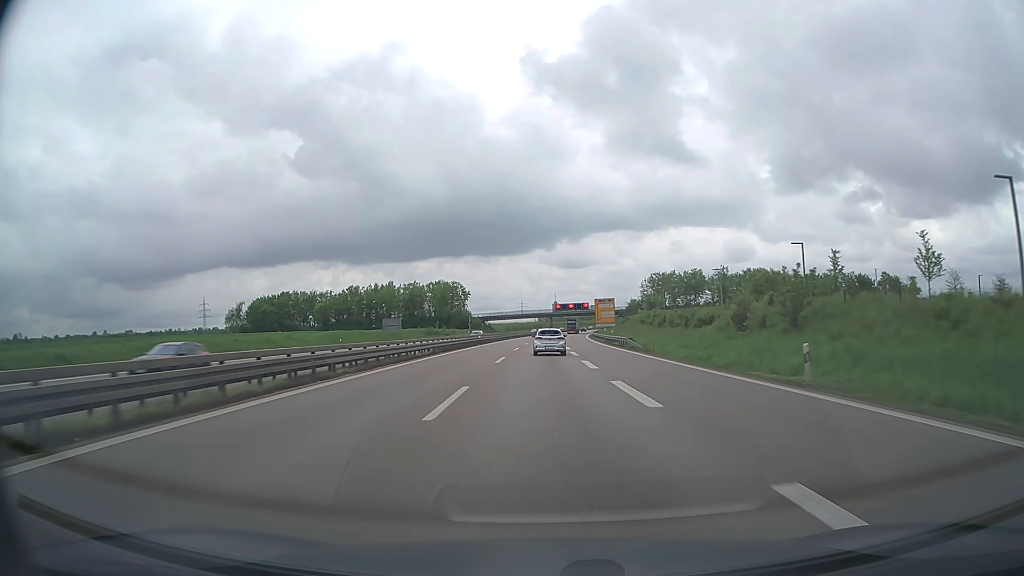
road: trunk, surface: asphalt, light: Day
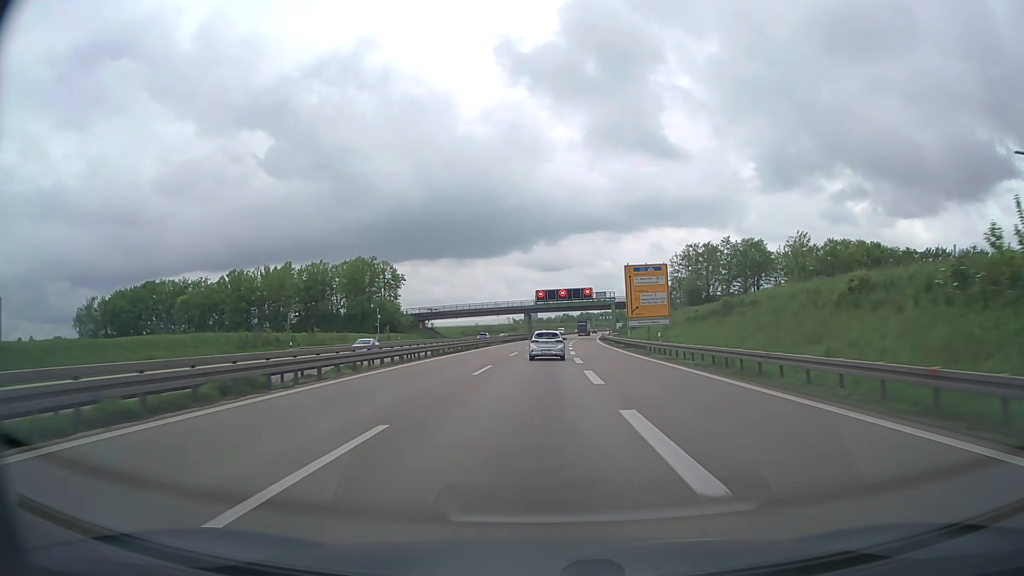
(+0.7, +78.1) m; +2°
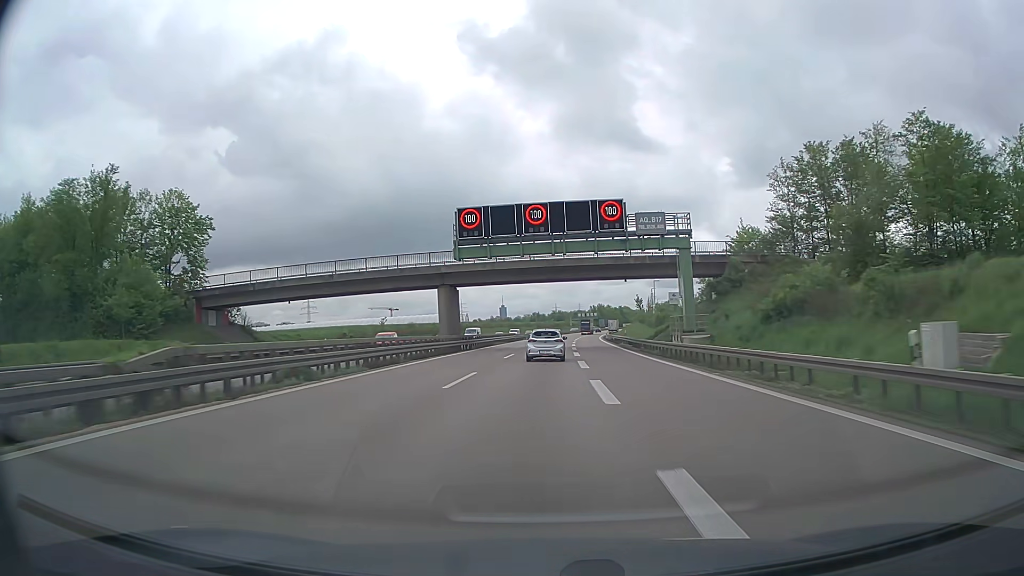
(+1.7, +77.2) m; +2°
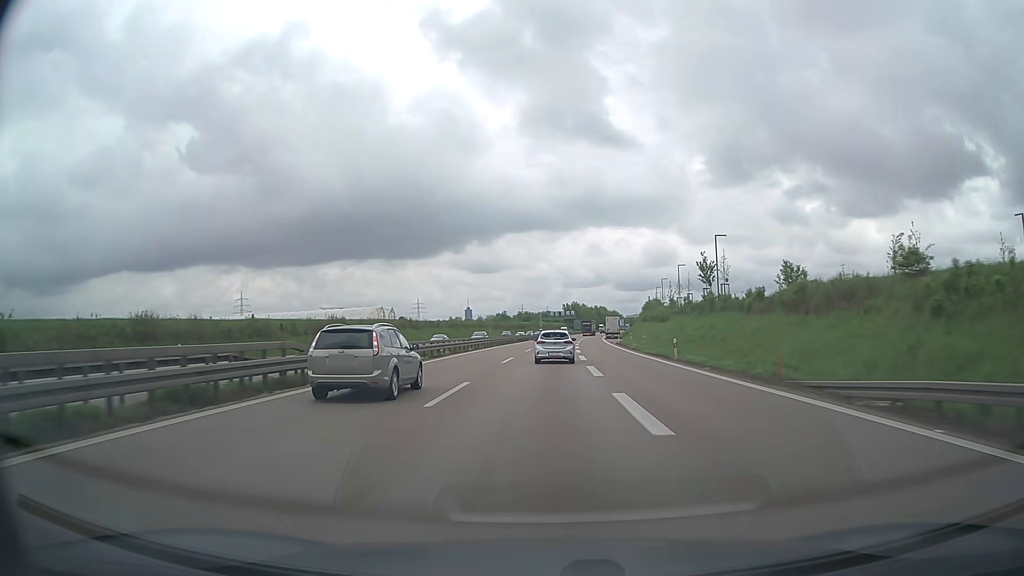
(+1.9, +75.8) m; +3°
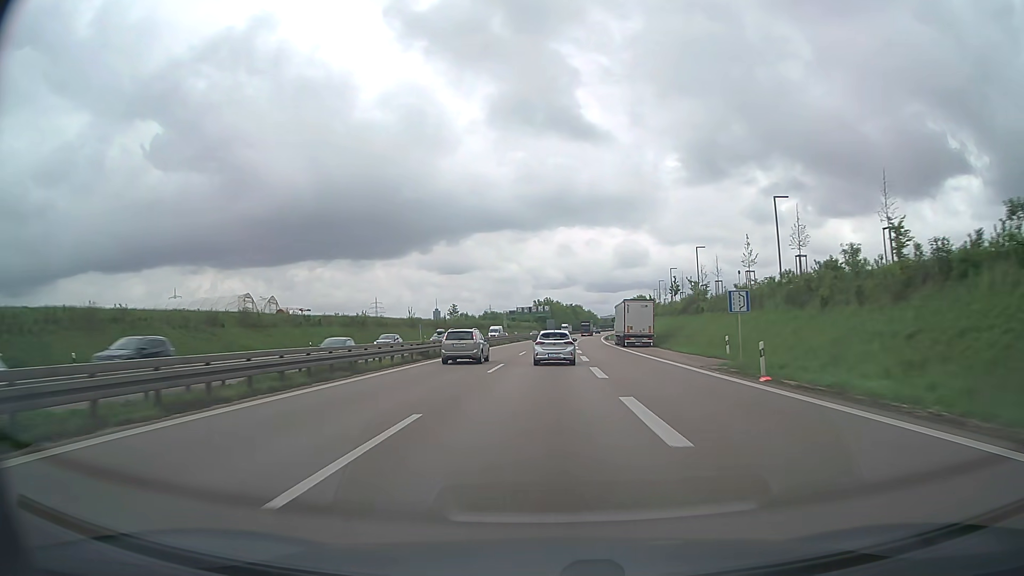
(+1.4, +61.1) m; +3°
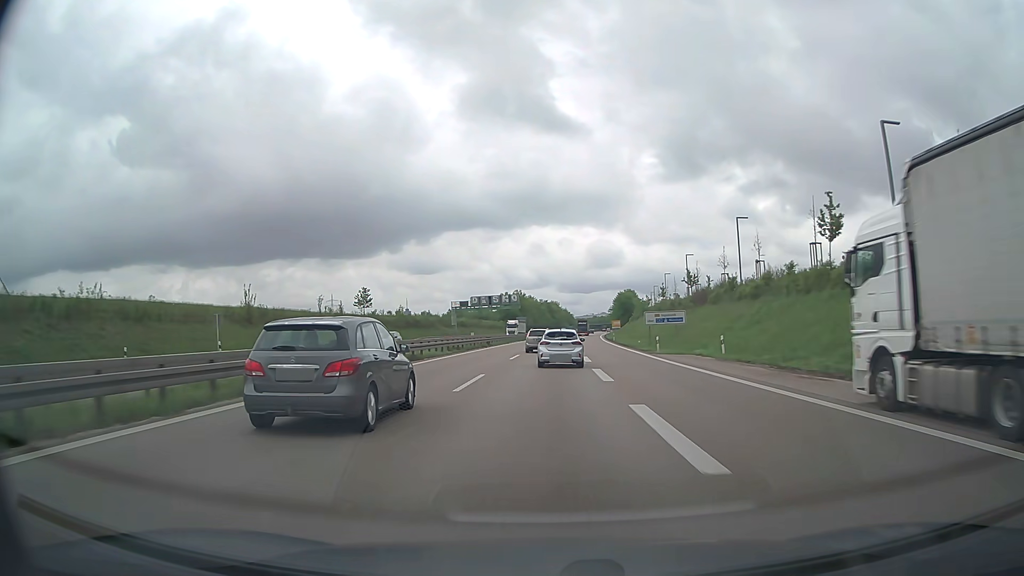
(+1.2, +61.7) m; +2°
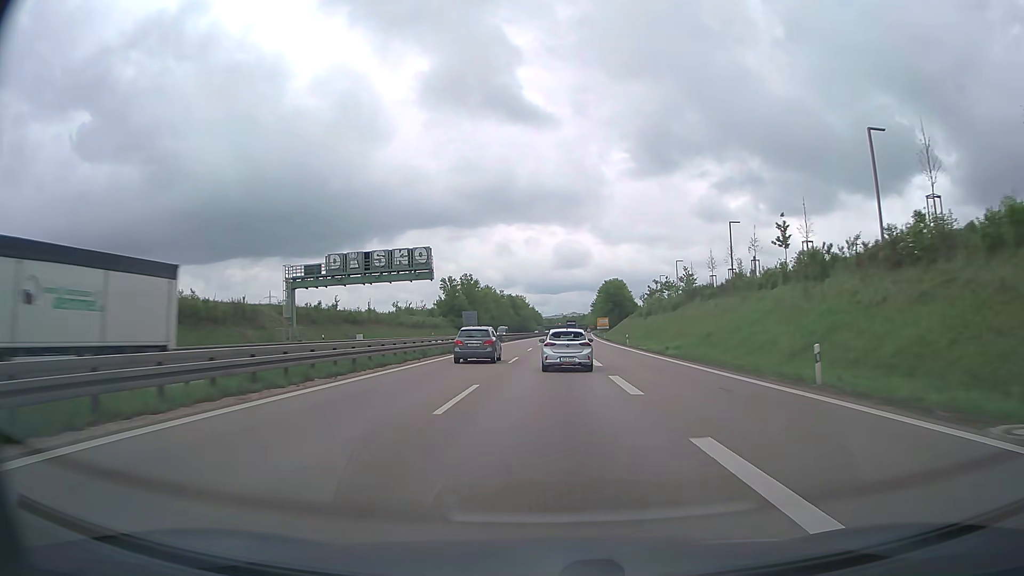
(+1.9, +76.1) m; +3°
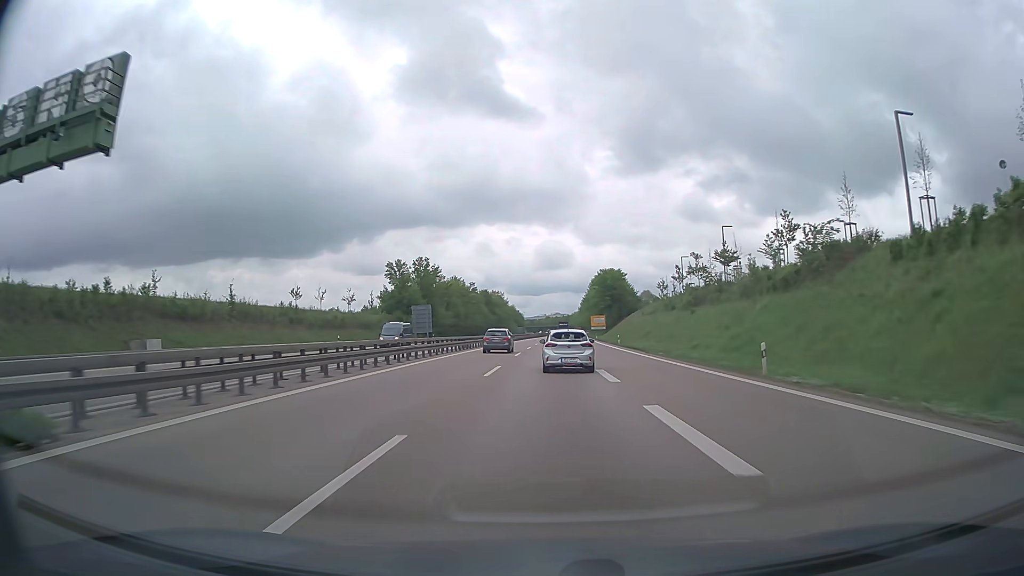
(+0.6, +44.2) m; +2°
(0, +10) (0, +20) (0, +30) (0, +40) (+1, +50) (+1, +60) (+1, +70) (+2, +80) (+2, +90) (+2, +100) m
